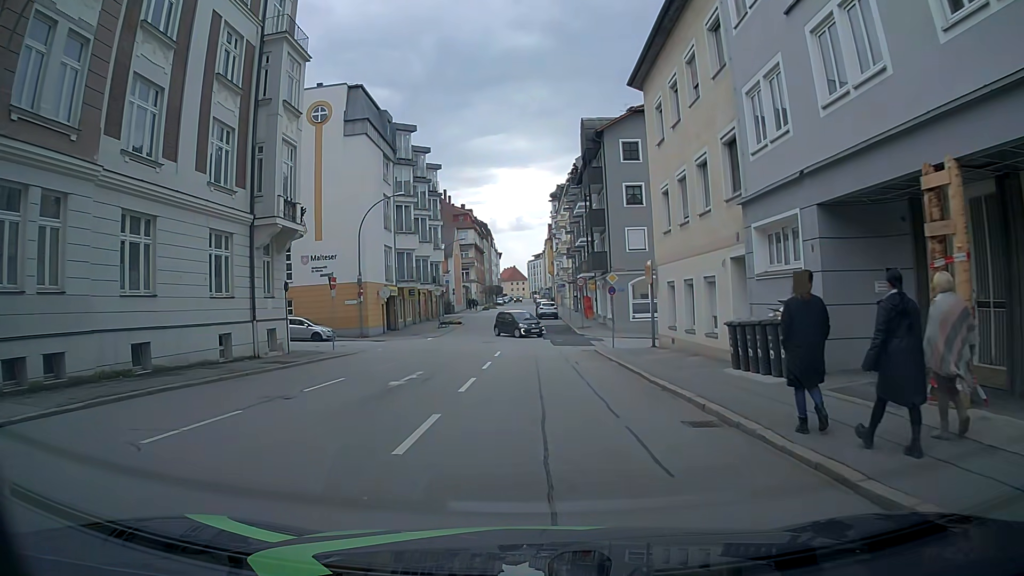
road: tertiary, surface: asphalt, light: Day
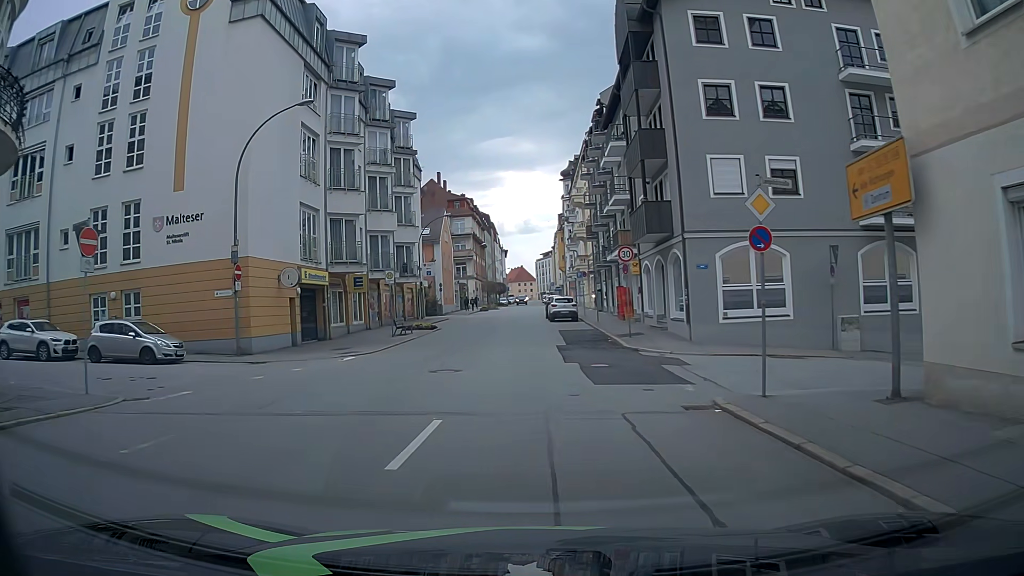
(-0.1, +18.9) m; -1°
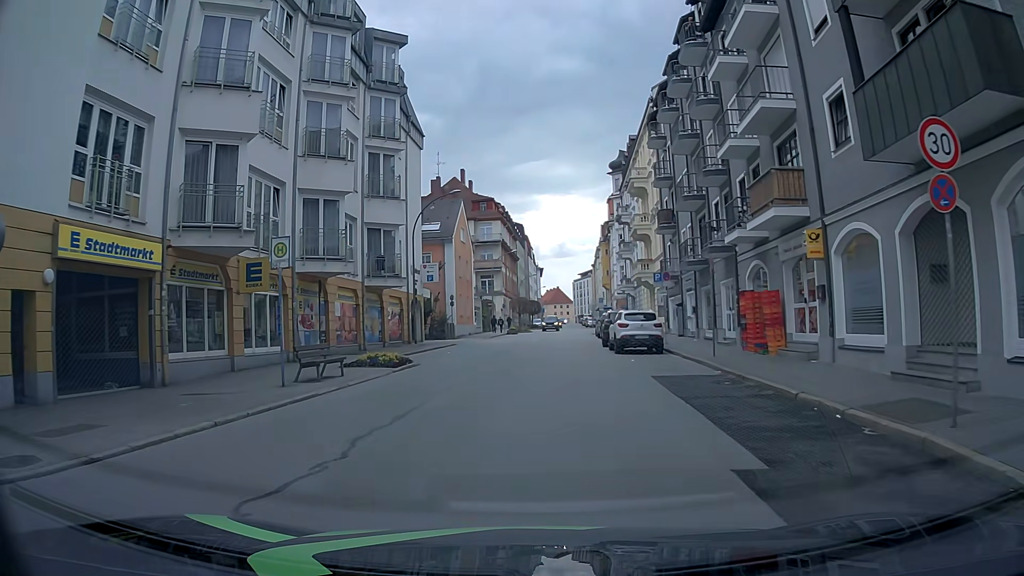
(-0.4, +18.1) m; -4°
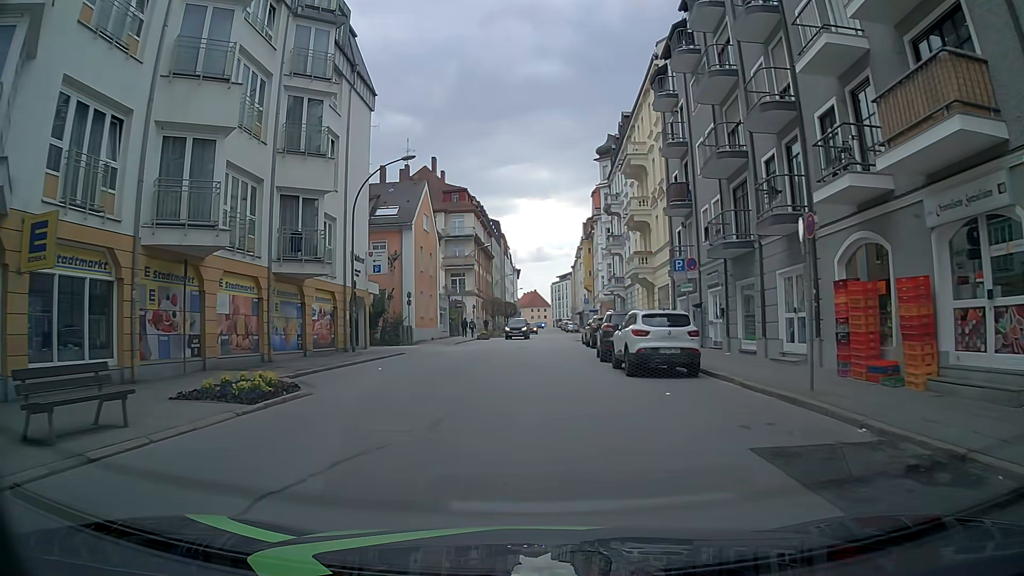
(+0.3, +8.7) m; +3°
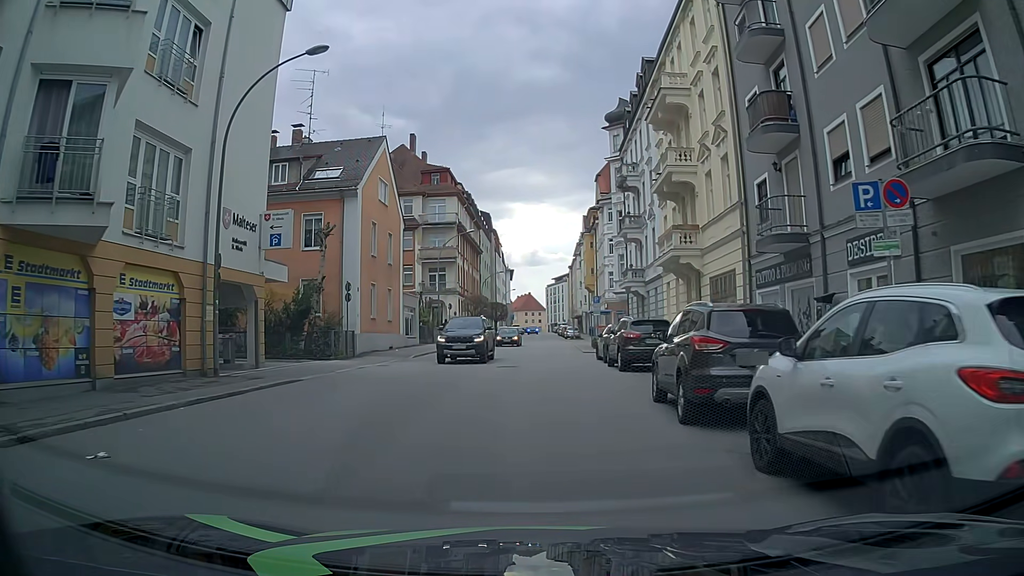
(+0.2, +13.0) m; 0°
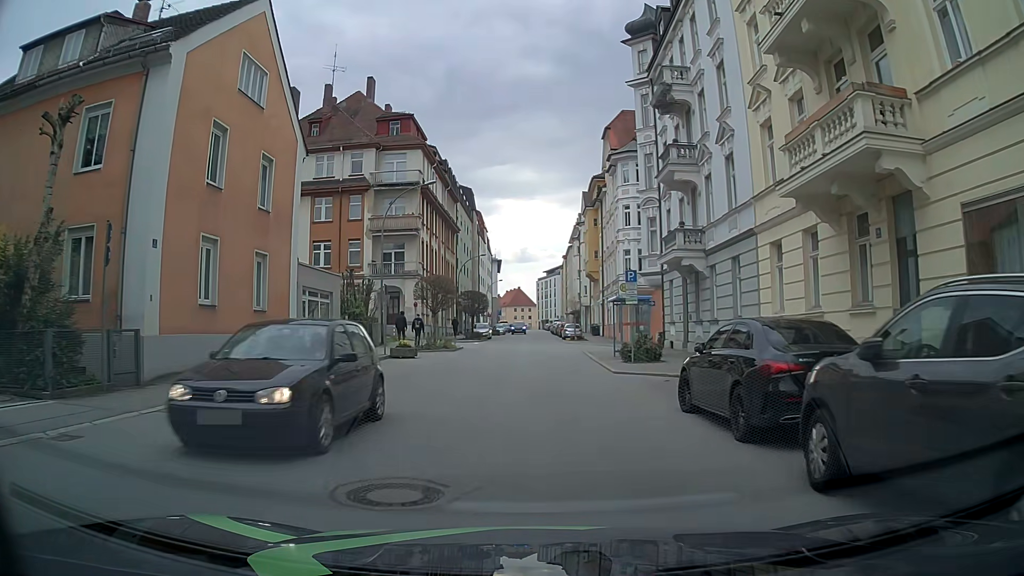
(+0.1, +17.5) m; +1°
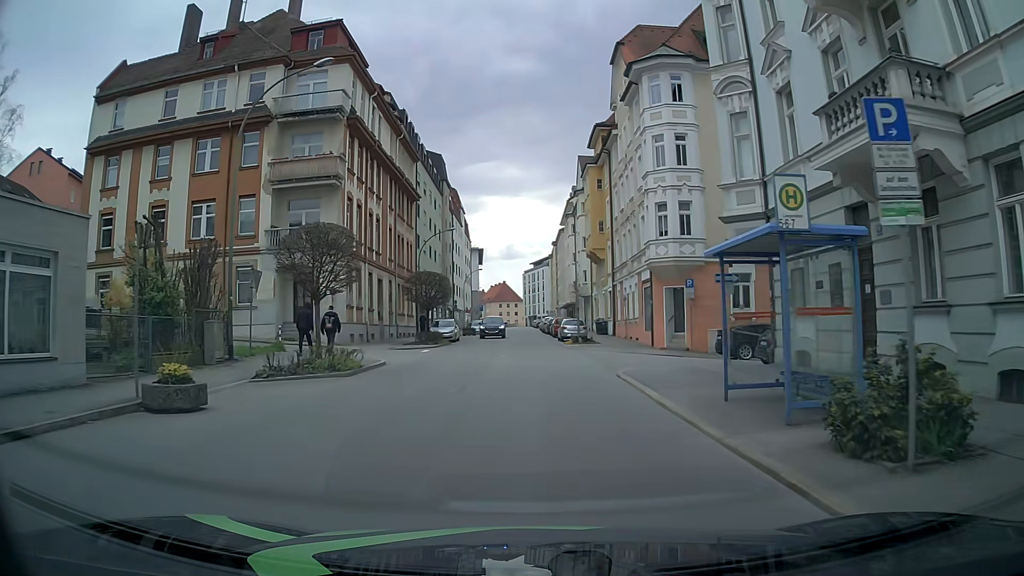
(+0.2, +17.9) m; +1°
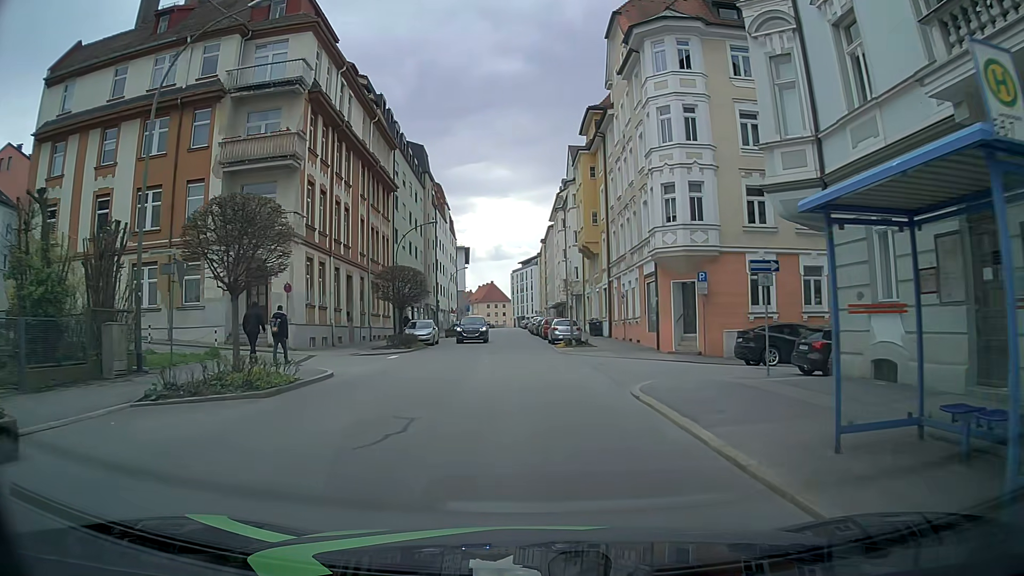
(0.0, +4.5) m; +1°
(0, +10) (0, +20) (-1, +30) (-1, +40) (-1, +50) (-2, +60) (-2, +70) (-2, +80) (-3, +90) (-3, +100) m
